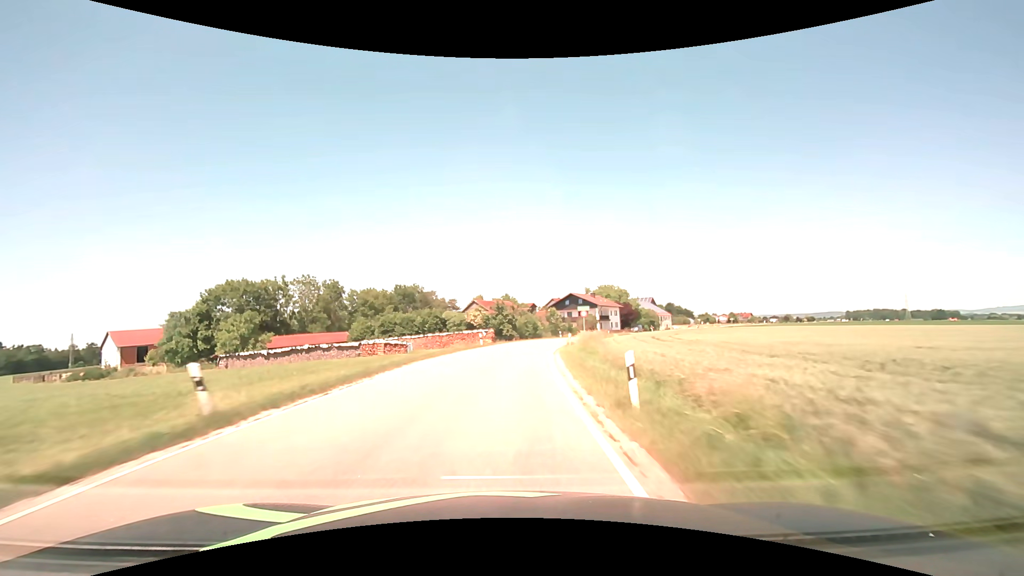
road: secondary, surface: asphalt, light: Day
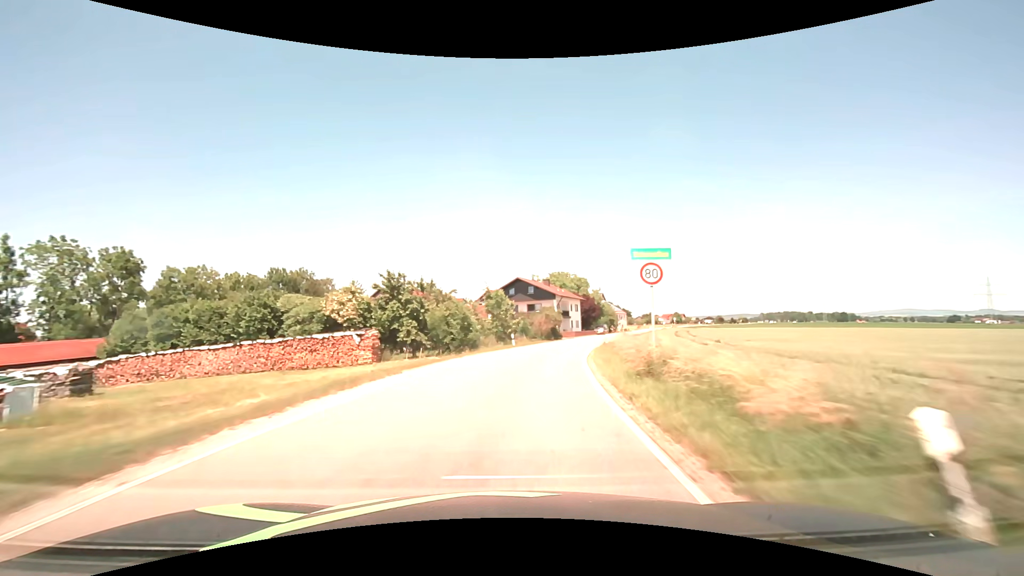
(+1.6, +35.5) m; +7°
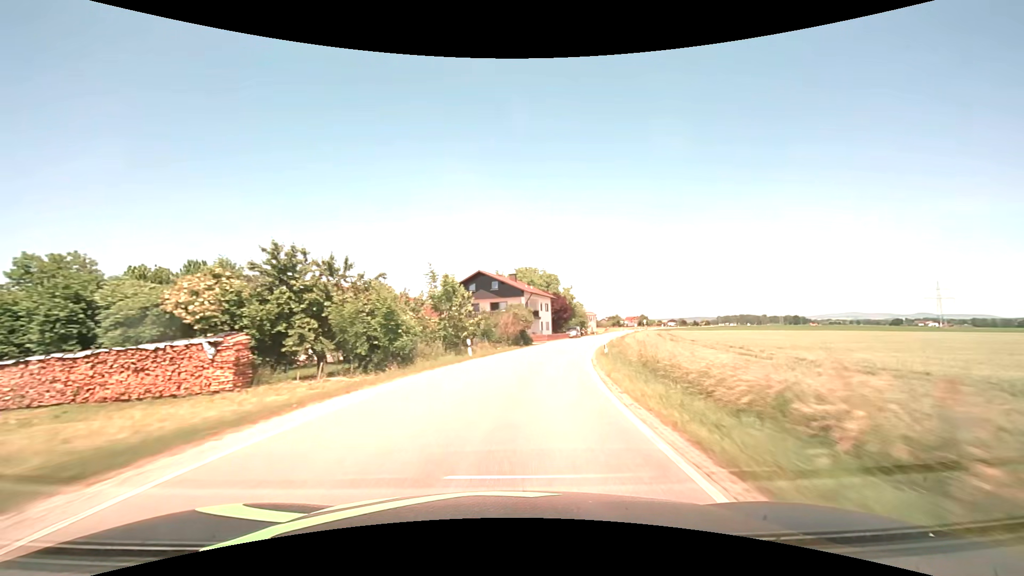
(+0.4, +12.0) m; +4°
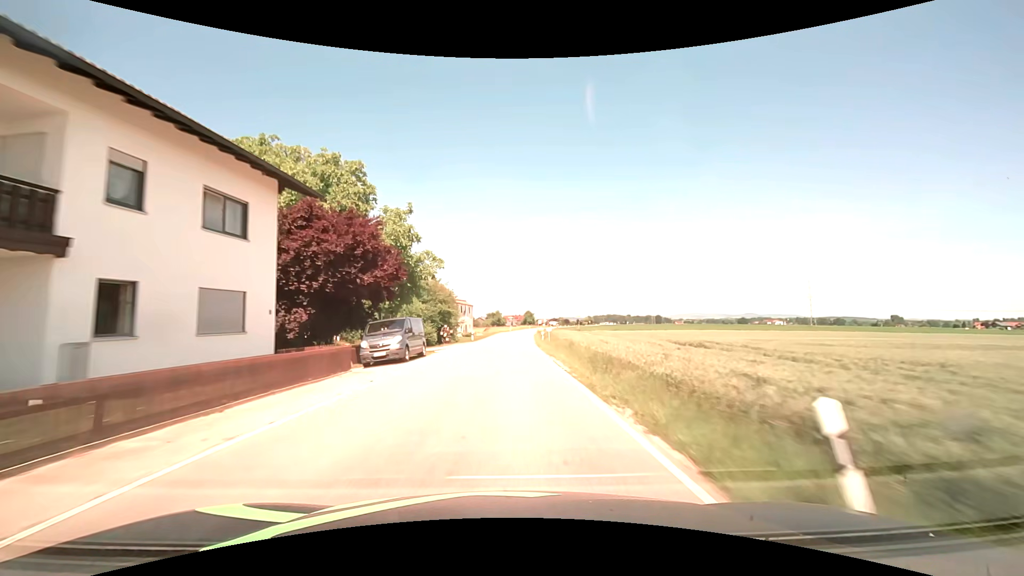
(+10.6, +60.8) m; +15°
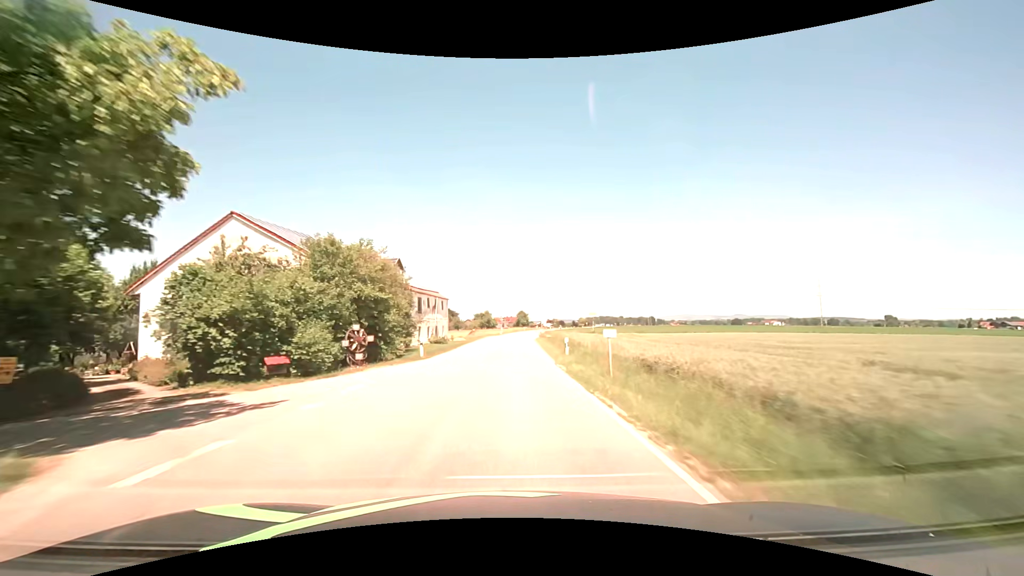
(+0.2, +25.7) m; +1°
